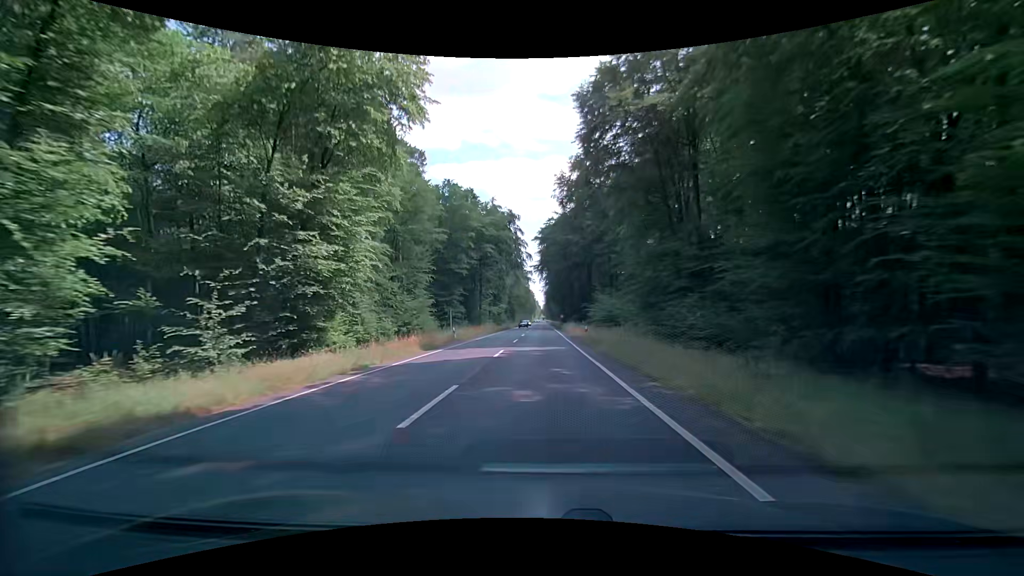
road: primary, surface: asphalt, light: Day
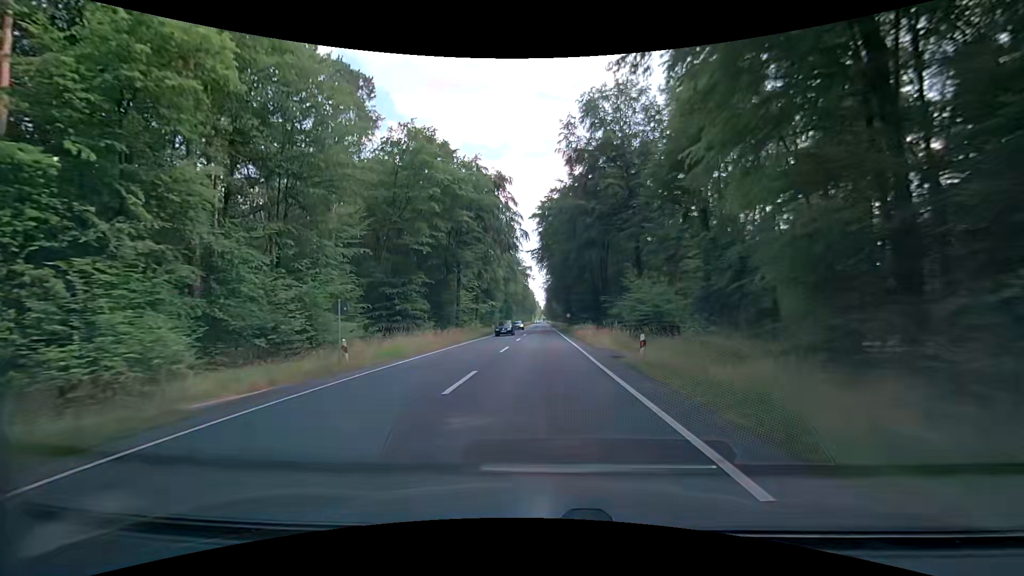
(-0.2, +21.6) m; 0°
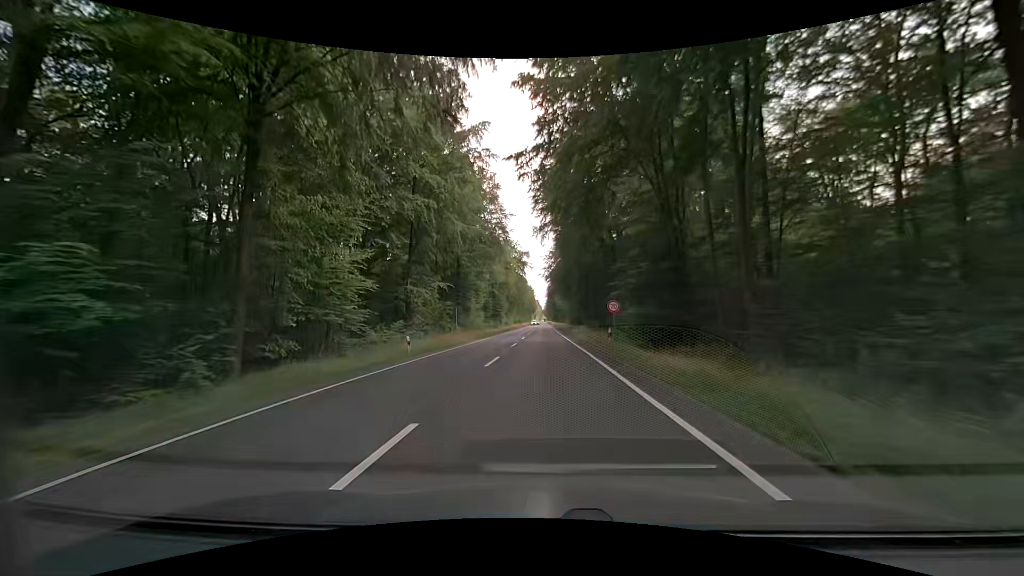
(-0.2, +43.1) m; 0°
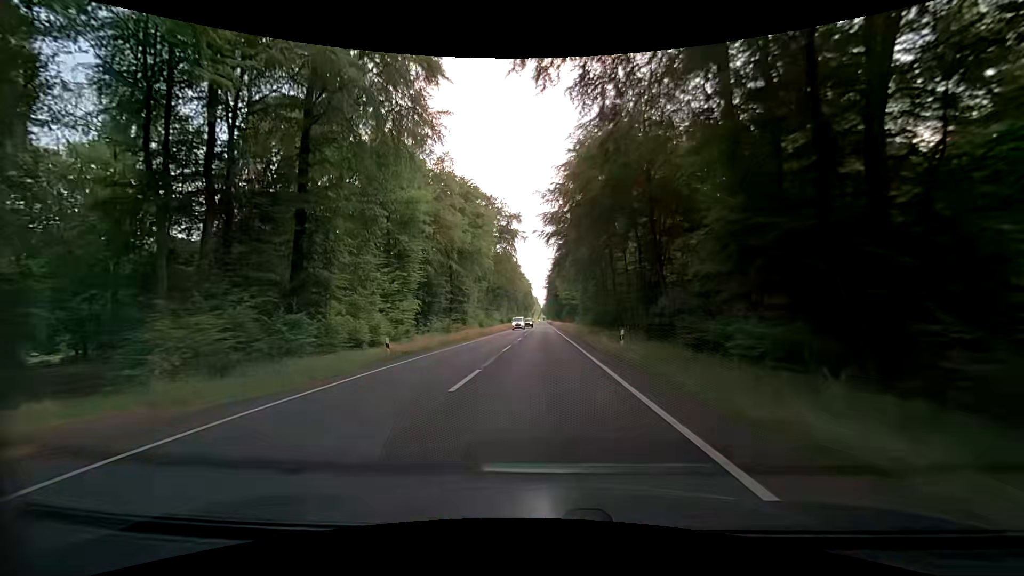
(-0.3, +53.8) m; 0°
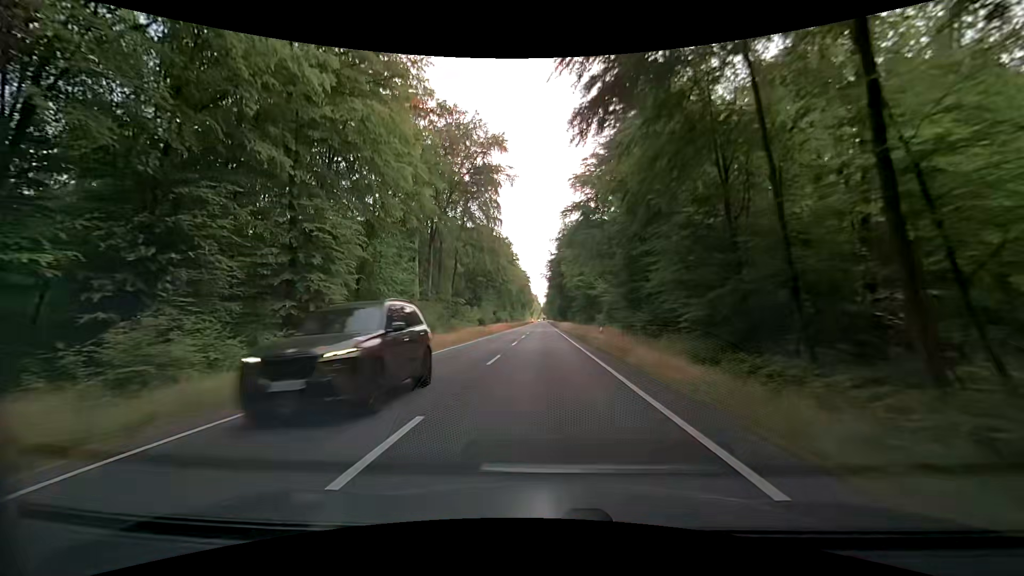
(-0.3, +43.1) m; 0°
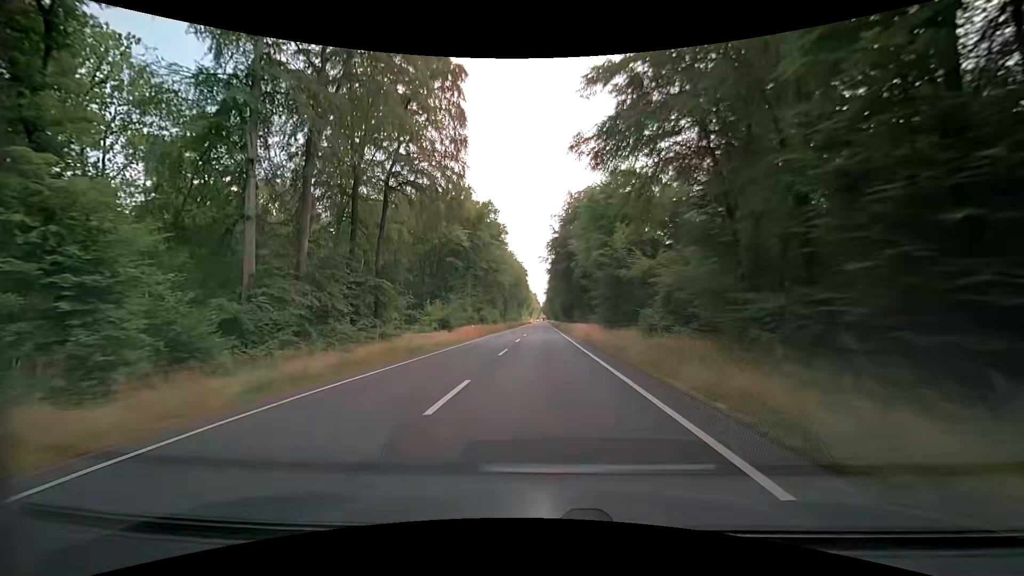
(+0.1, +32.4) m; 0°
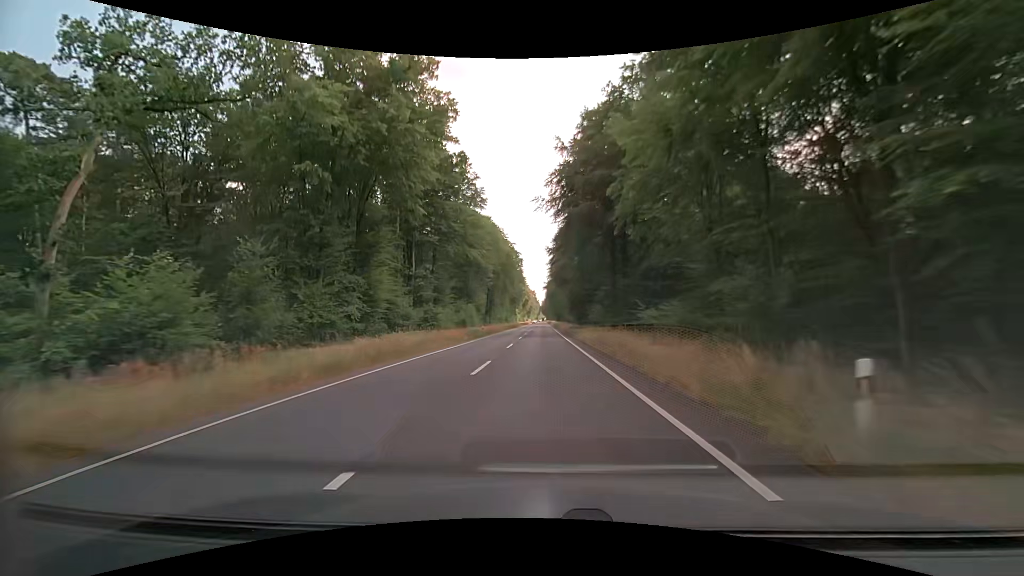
(0.0, +43.2) m; -1°
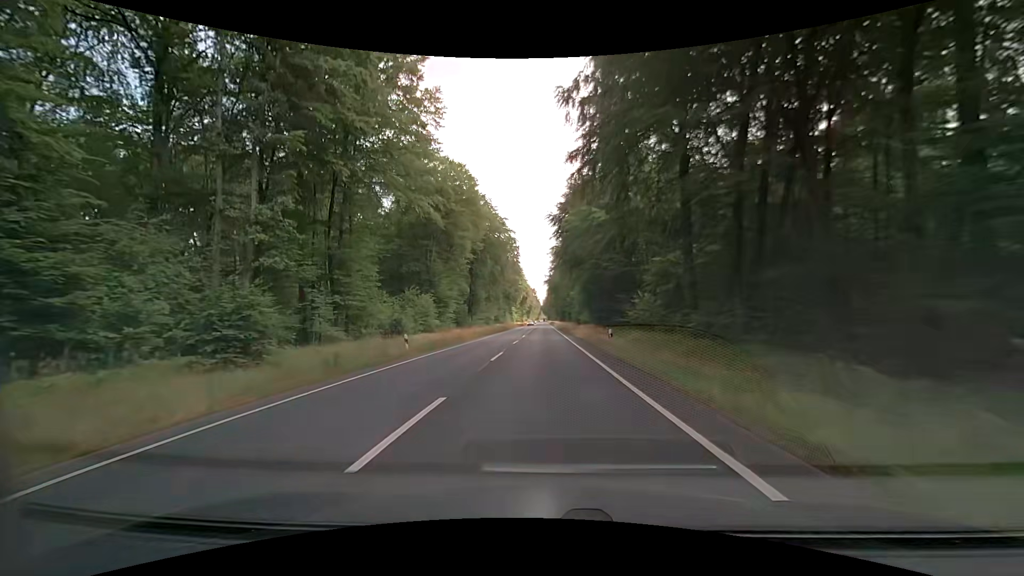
(+0.3, +32.4) m; +1°
(0, +10) (0, +20) (0, +30) (0, +40) (0, +50) (0, +60) (-1, +70) (-1, +80) (-1, +90) (-1, +100) m
